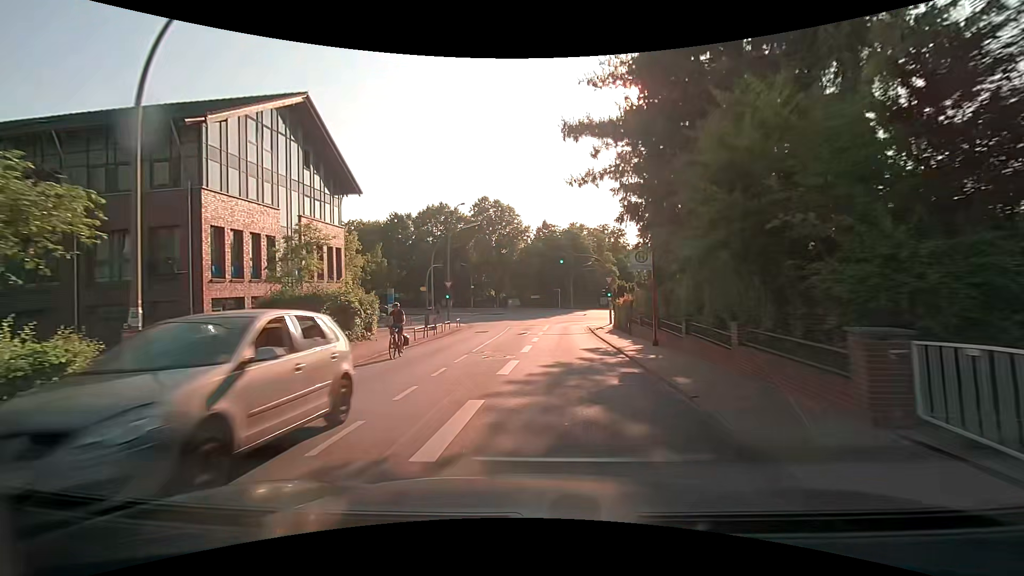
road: secondary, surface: asphalt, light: Day
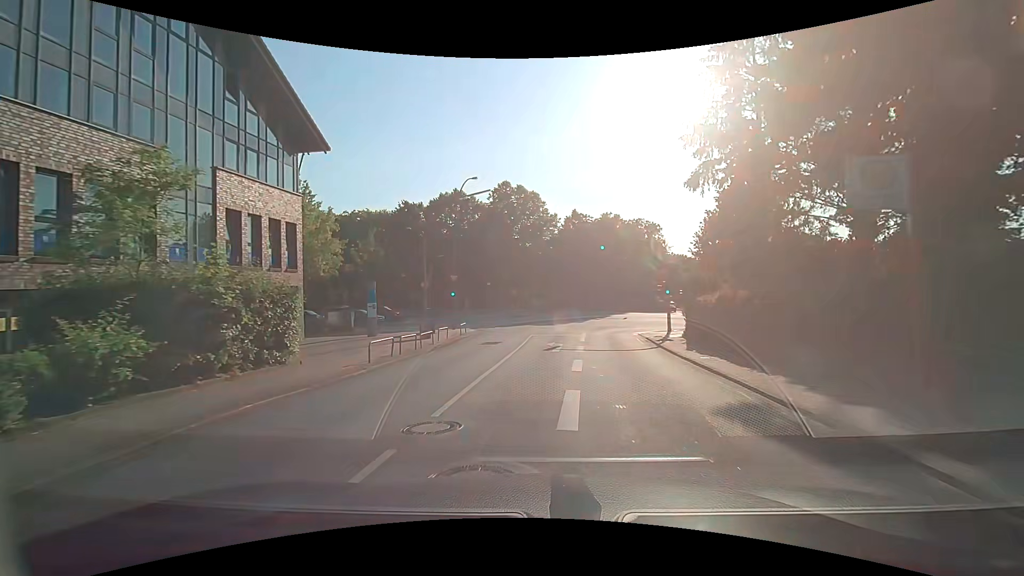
(-0.4, +10.5) m; -3°
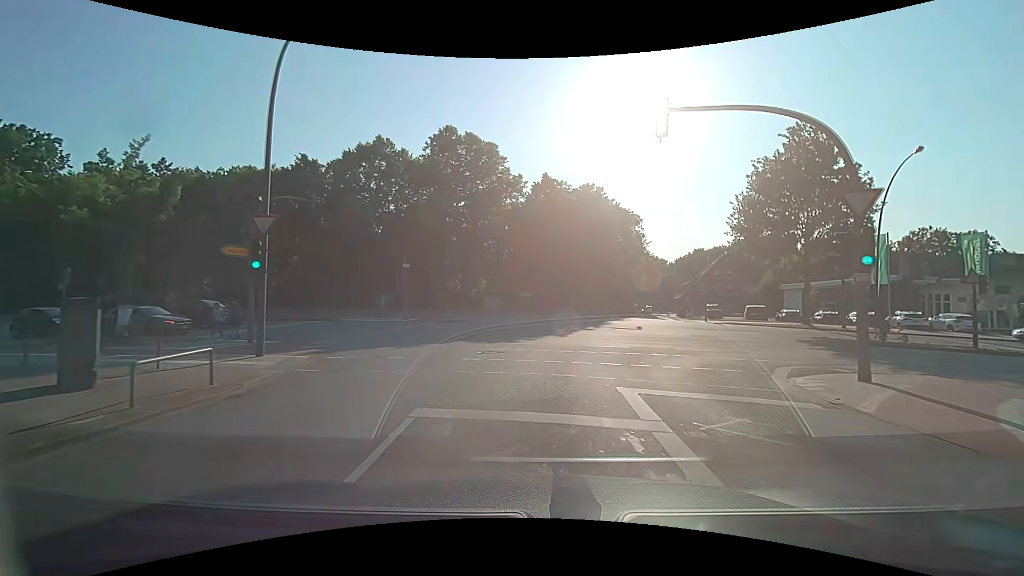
(+0.5, +21.9) m; +4°
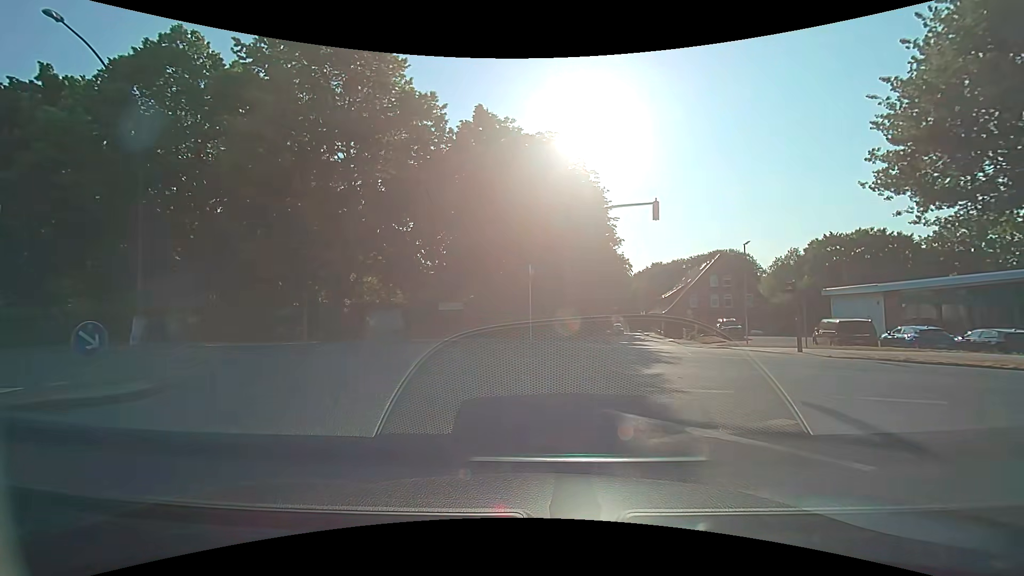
(+1.3, +22.0) m; +6°
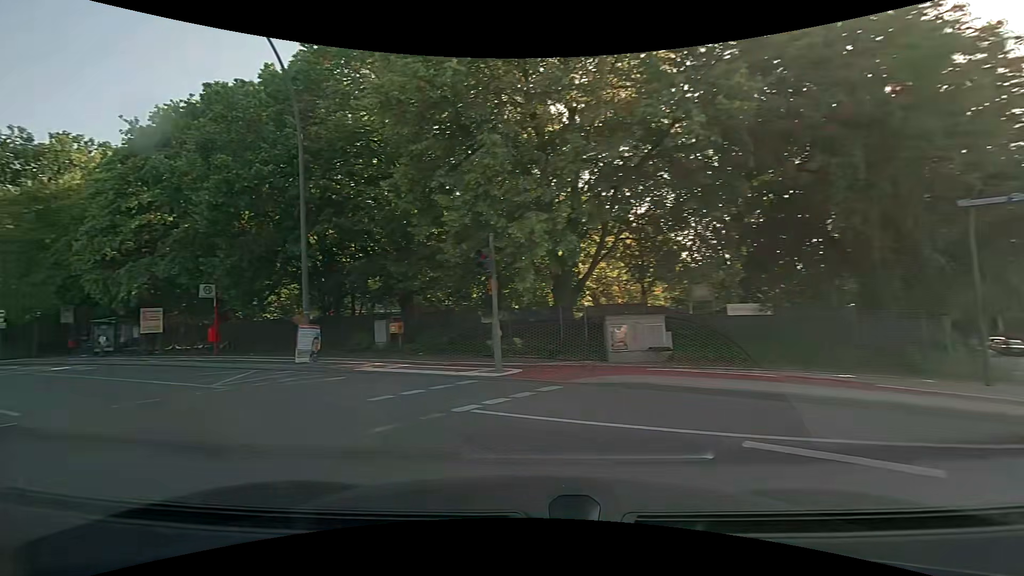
(-1.8, +10.5) m; -27°
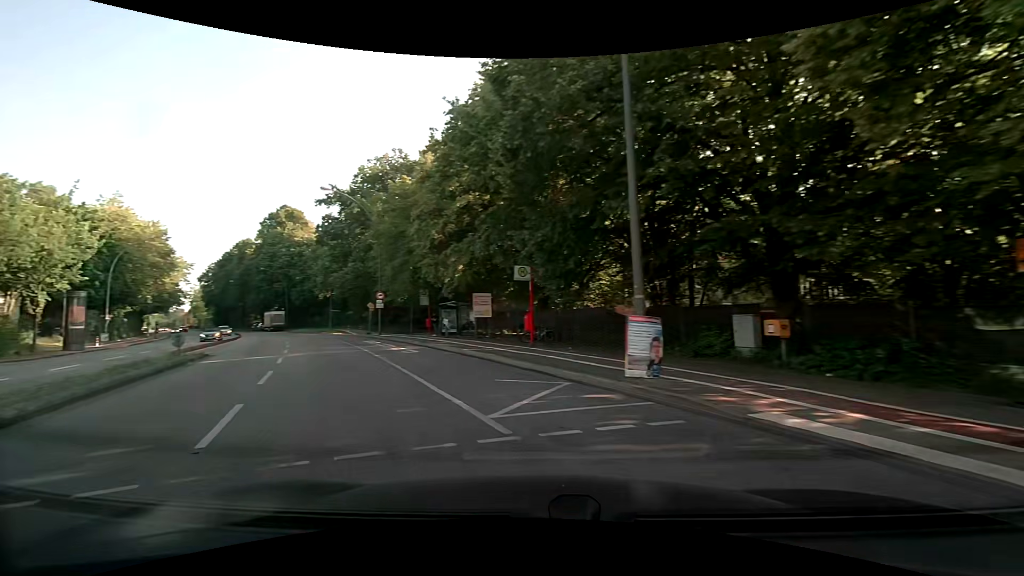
(-2.4, +6.8) m; -36°
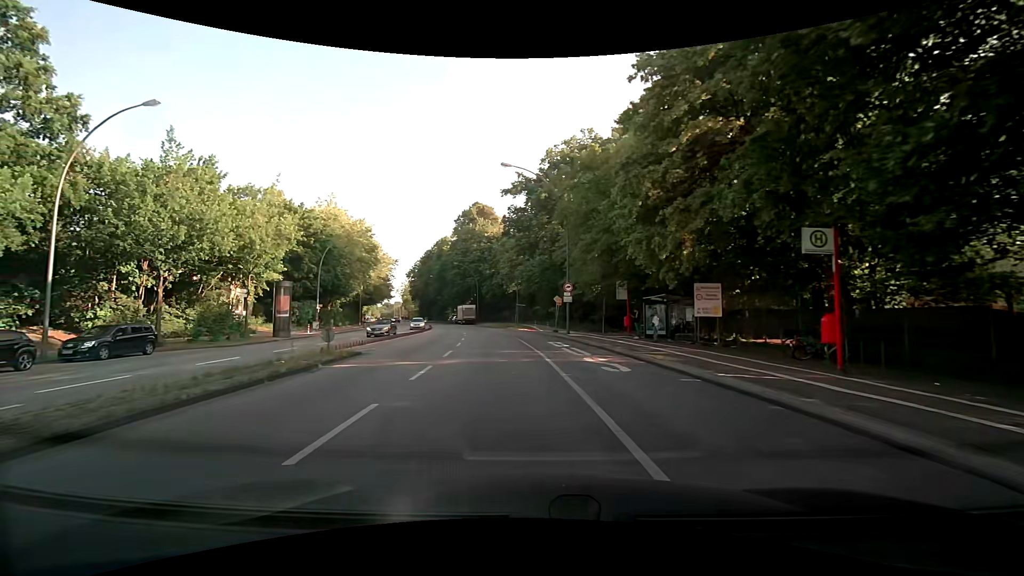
(-1.8, +7.7) m; -23°
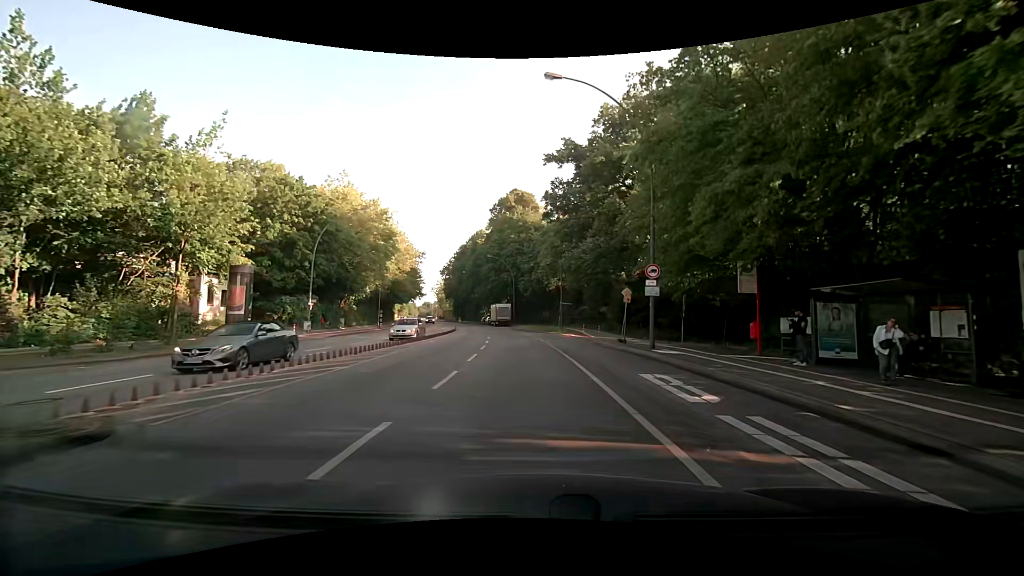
(-0.6, +13.6) m; -4°
